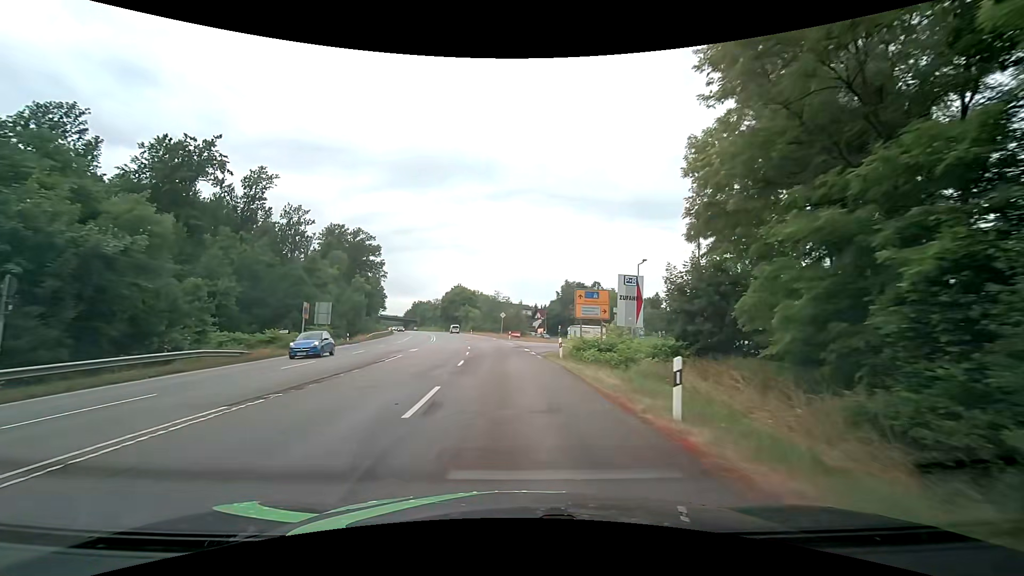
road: secondary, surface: asphalt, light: Day
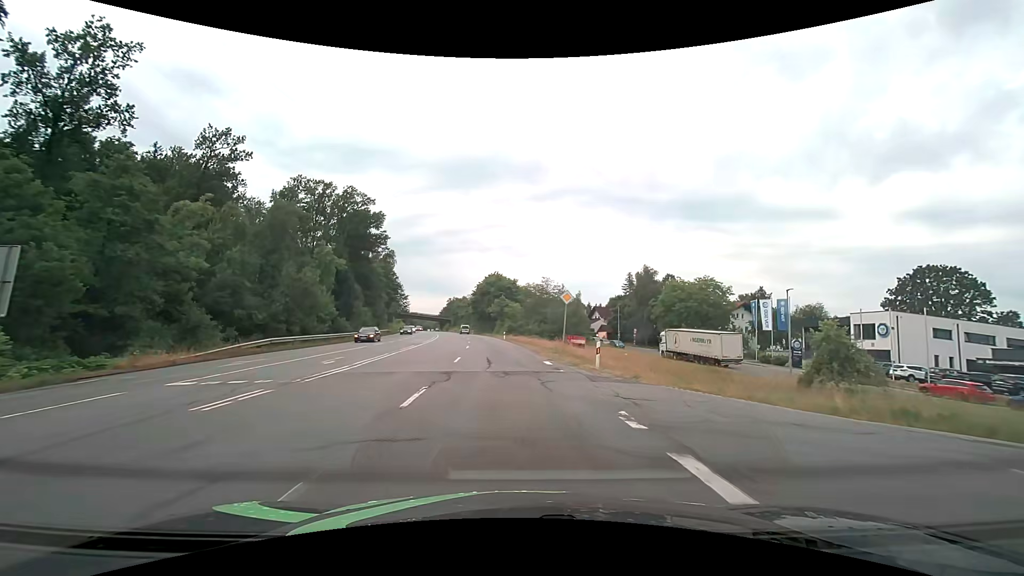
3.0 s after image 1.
(-2.3, +41.8) m; -5°
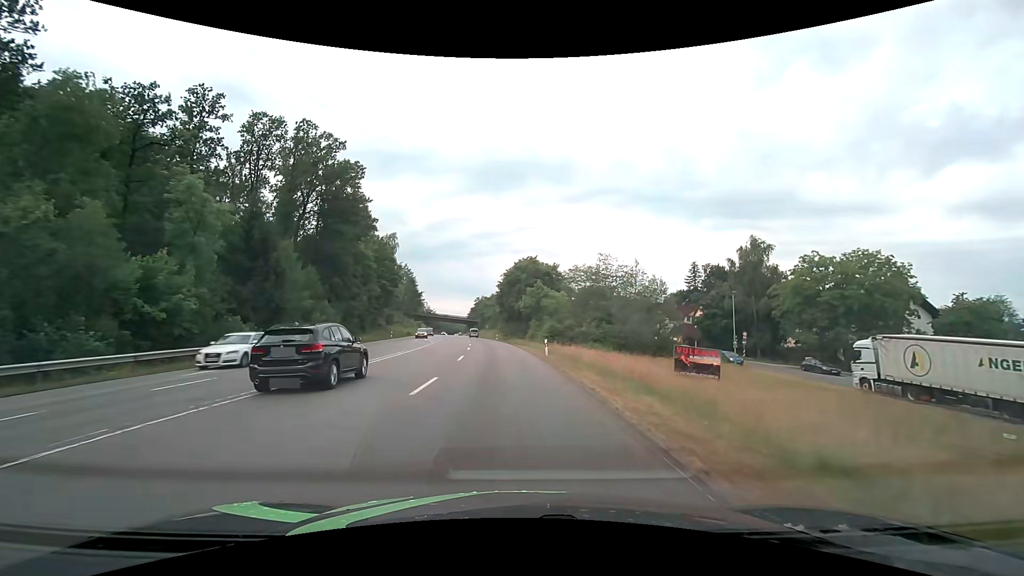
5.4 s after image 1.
(-1.1, +33.6) m; -4°
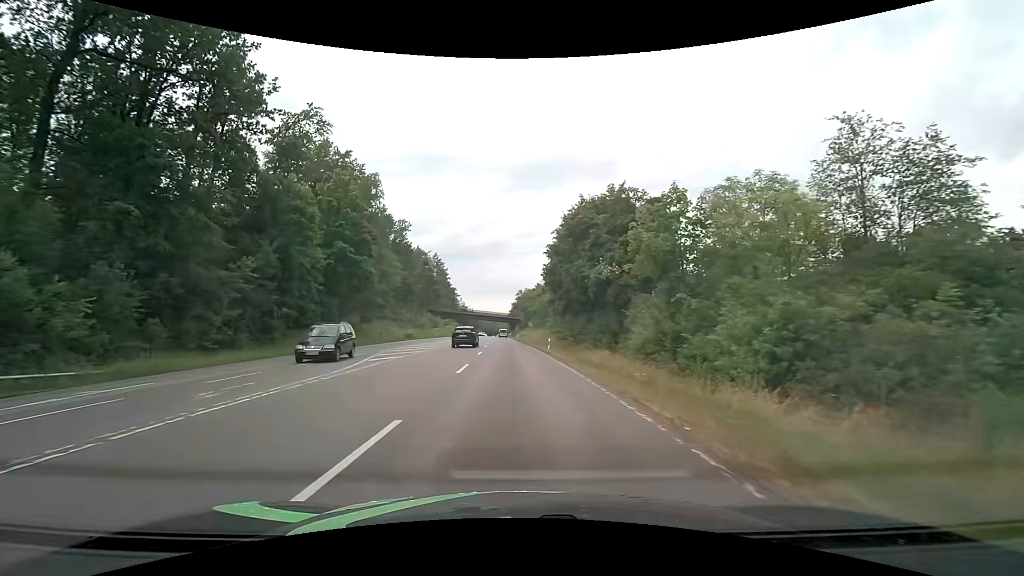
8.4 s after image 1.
(-2.0, +41.6) m; -5°
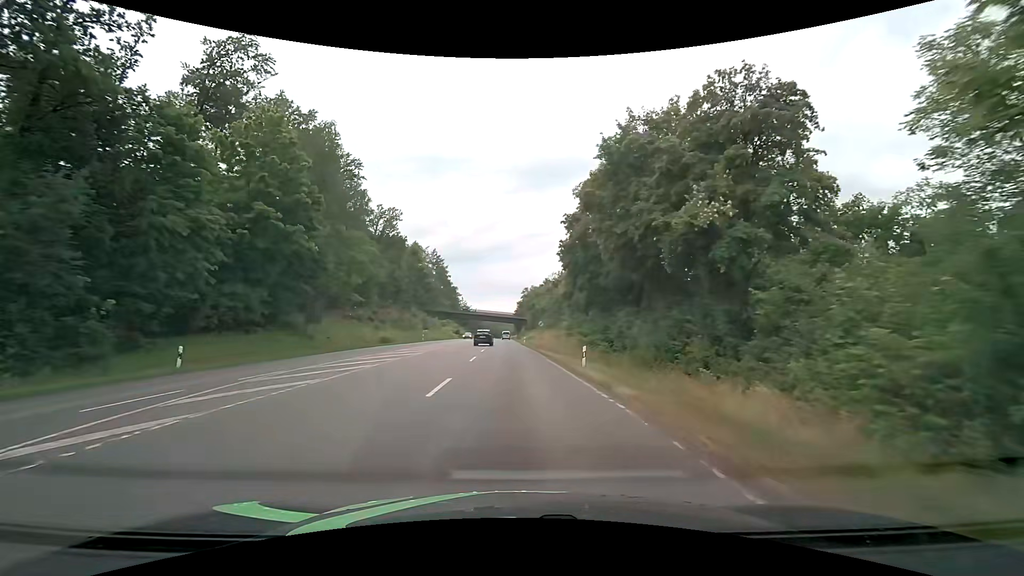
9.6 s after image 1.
(-0.1, +16.7) m; -1°
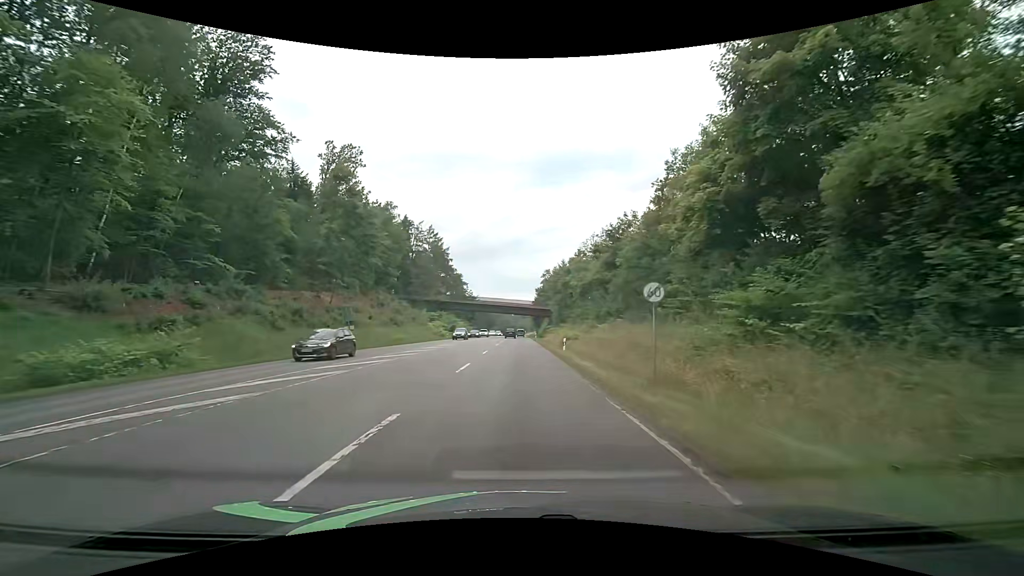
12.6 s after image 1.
(-0.8, +42.1) m; -2°
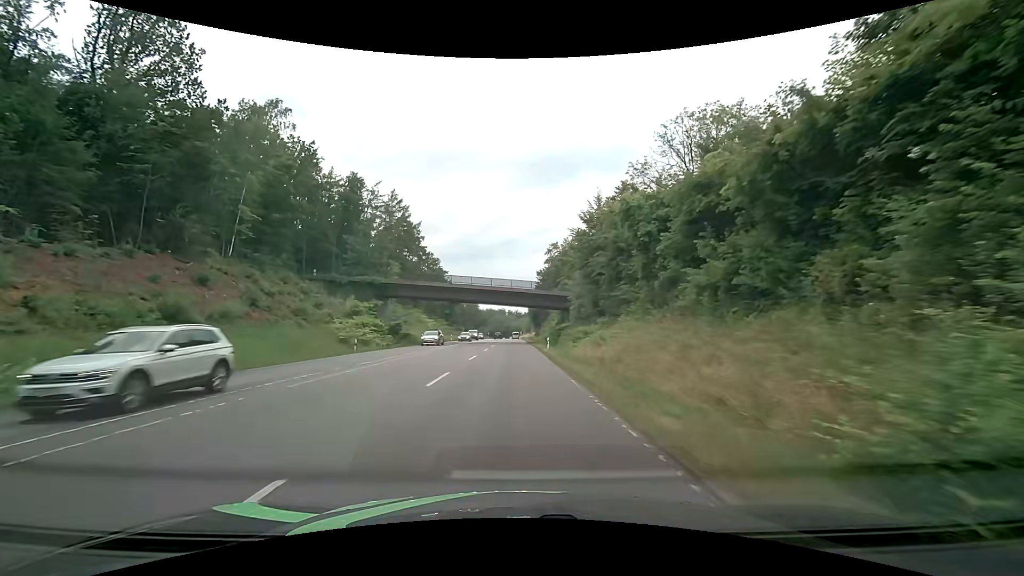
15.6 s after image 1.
(+0.4, +43.1) m; +1°
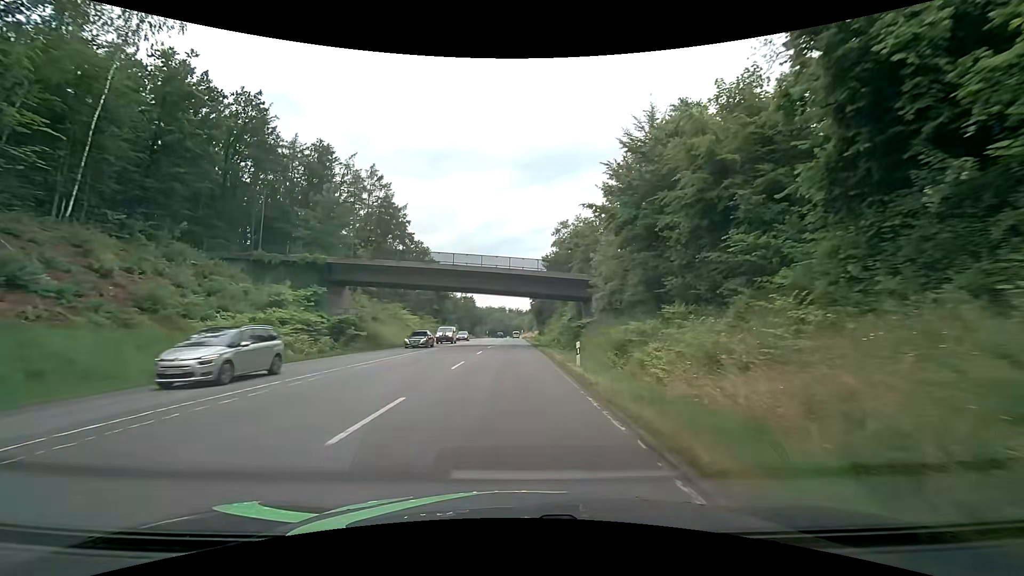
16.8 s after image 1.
(0.0, +17.7) m; 0°
(0, +10) (0, +20) (0, +30) (-1, +40) (-1, +50) (-1, +60) (-1, +70) (-1, +80) (-1, +90) (-1, +100) m
